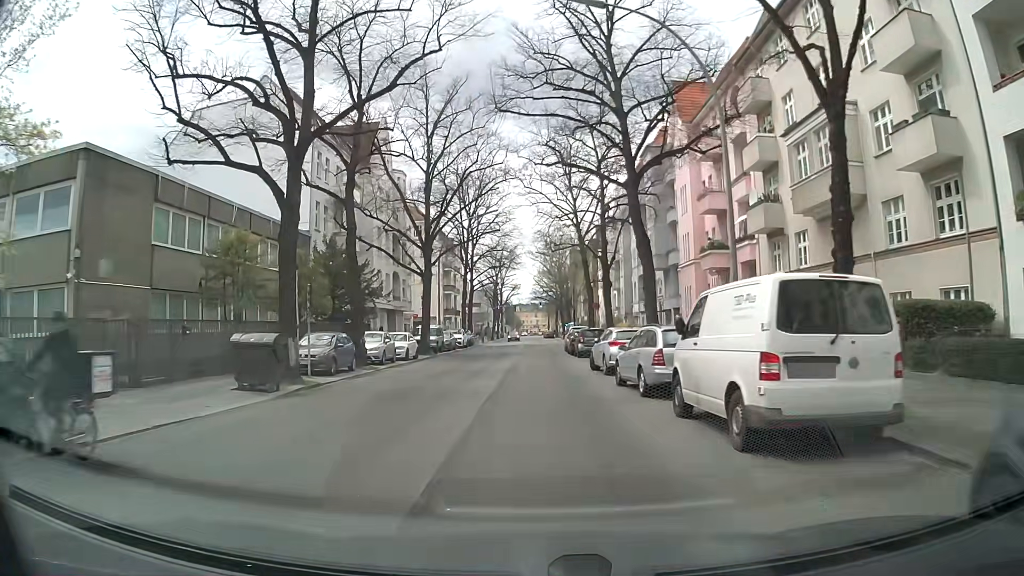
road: tertiary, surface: asphalt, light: Day
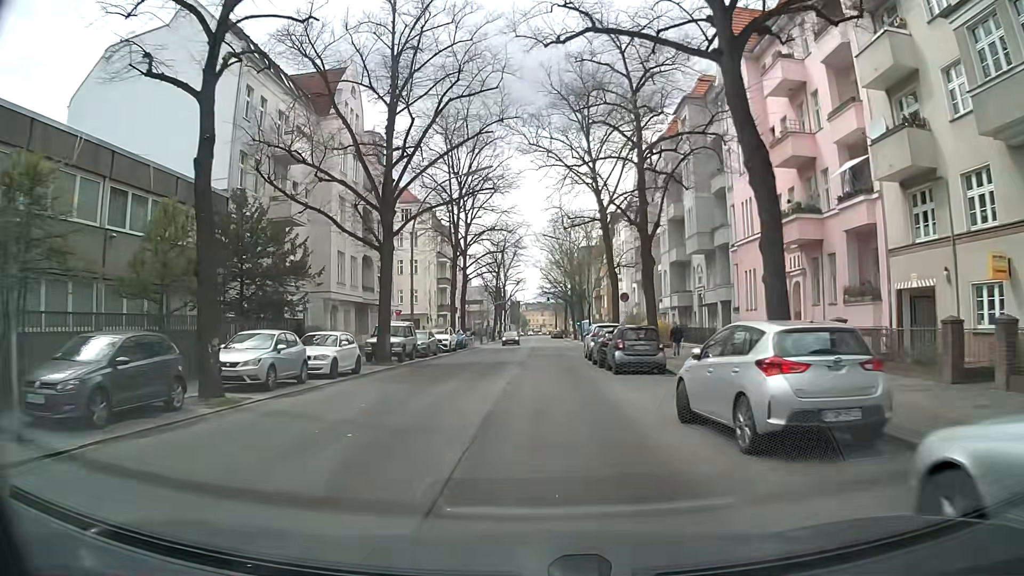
(0.0, +13.6) m; -1°
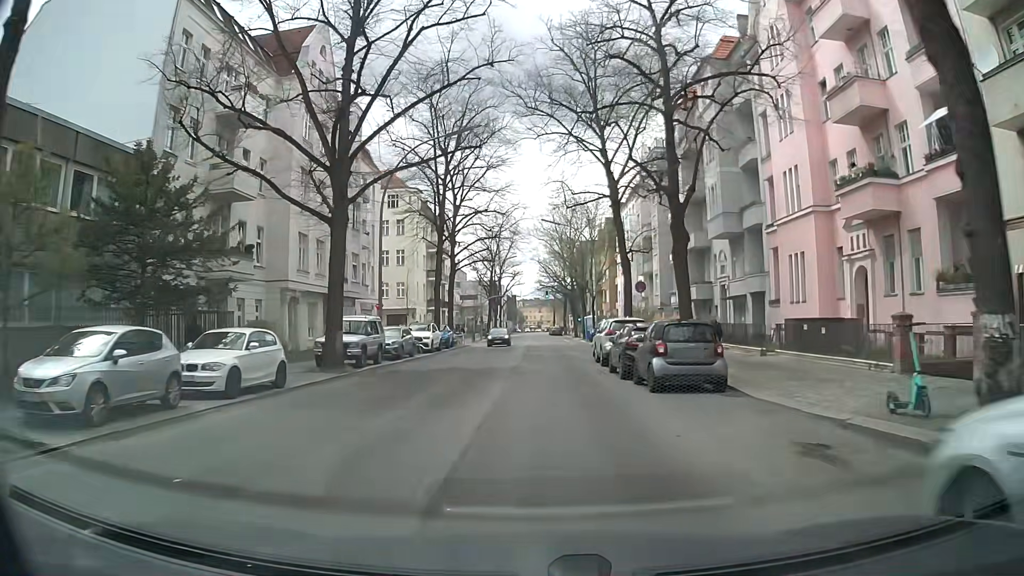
(0.0, +7.1) m; +1°
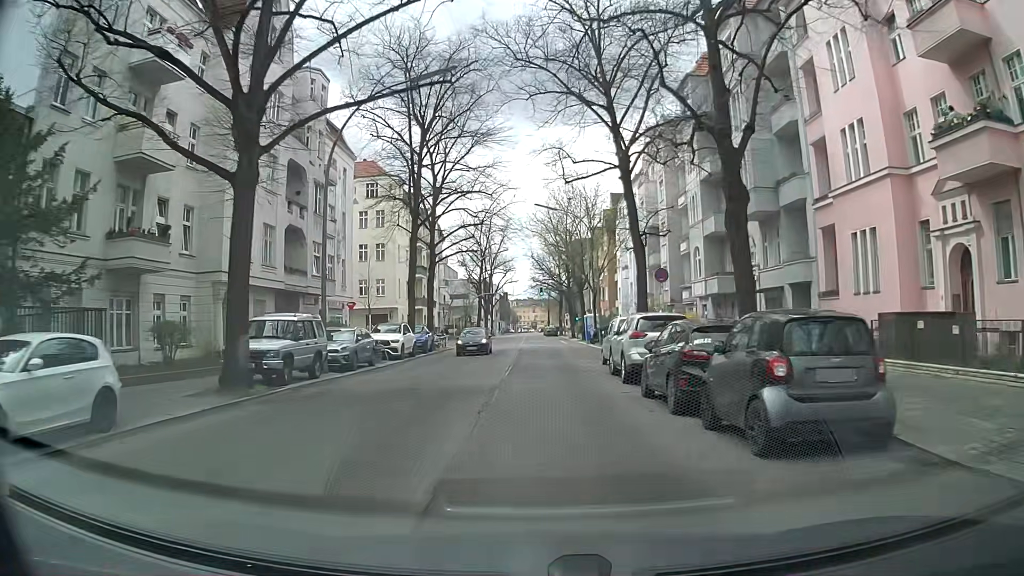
(0.0, +7.3) m; +1°
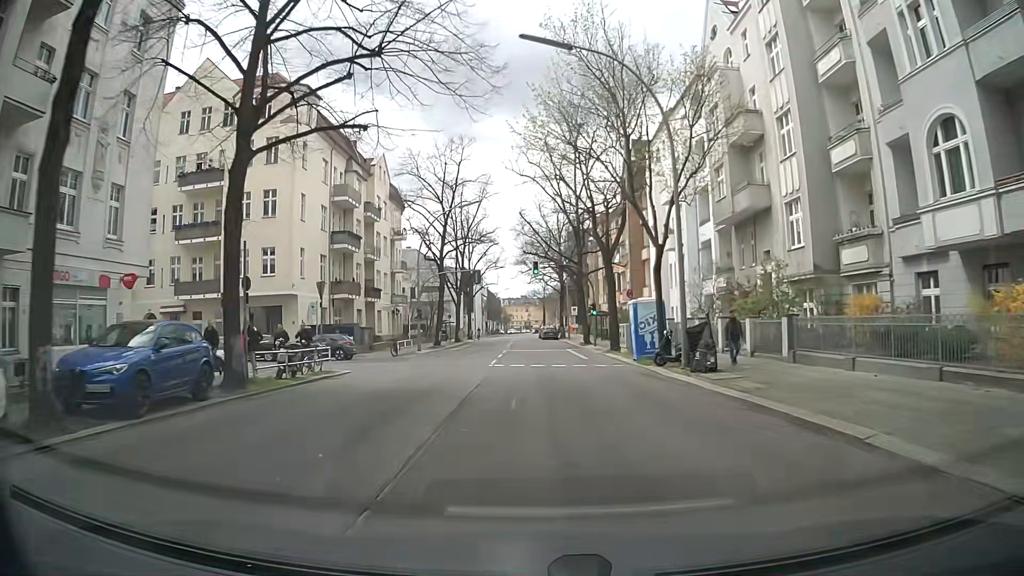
(-0.2, +29.6) m; -1°
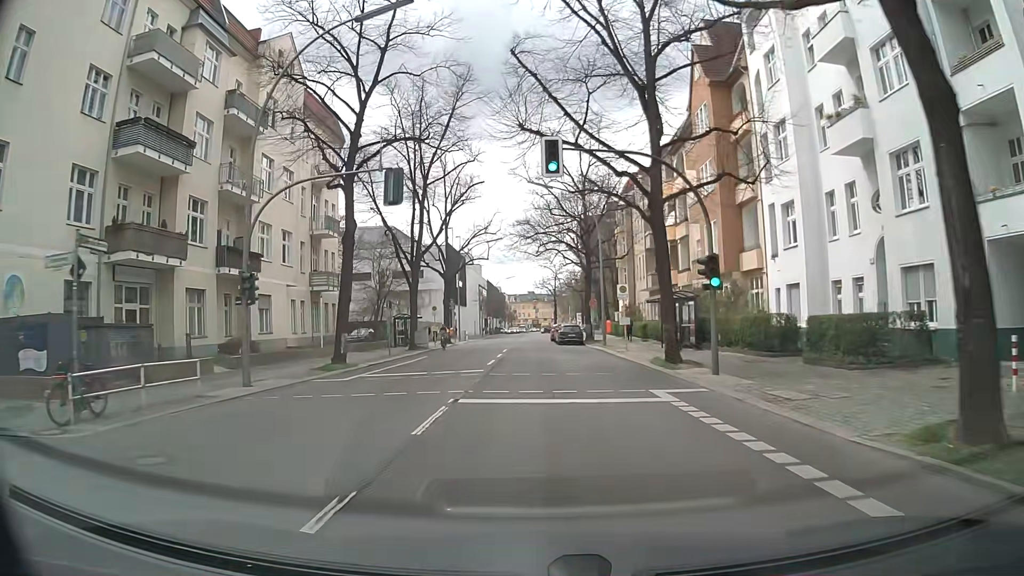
(-0.1, +29.5) m; -1°
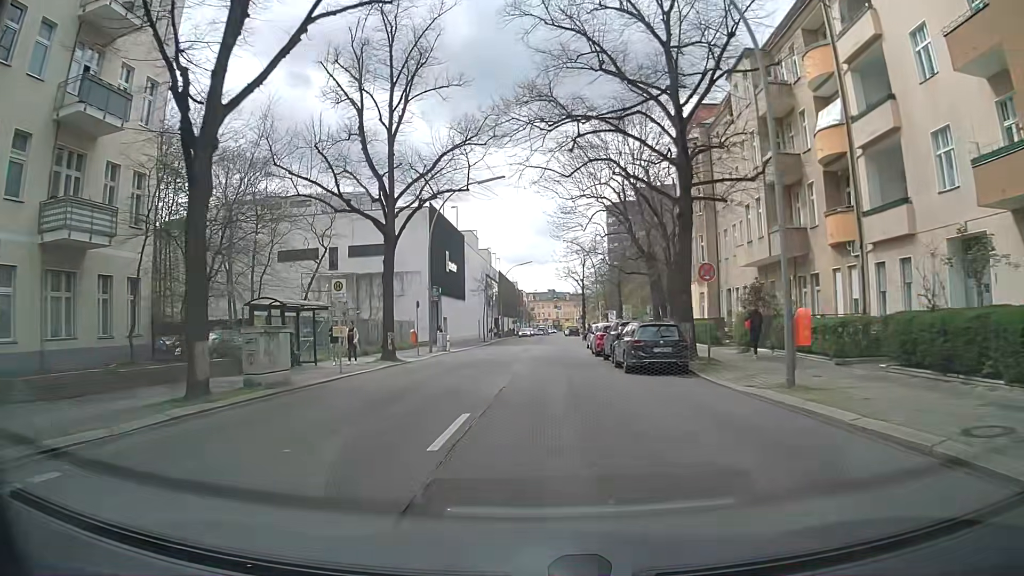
(-0.3, +29.0) m; -2°
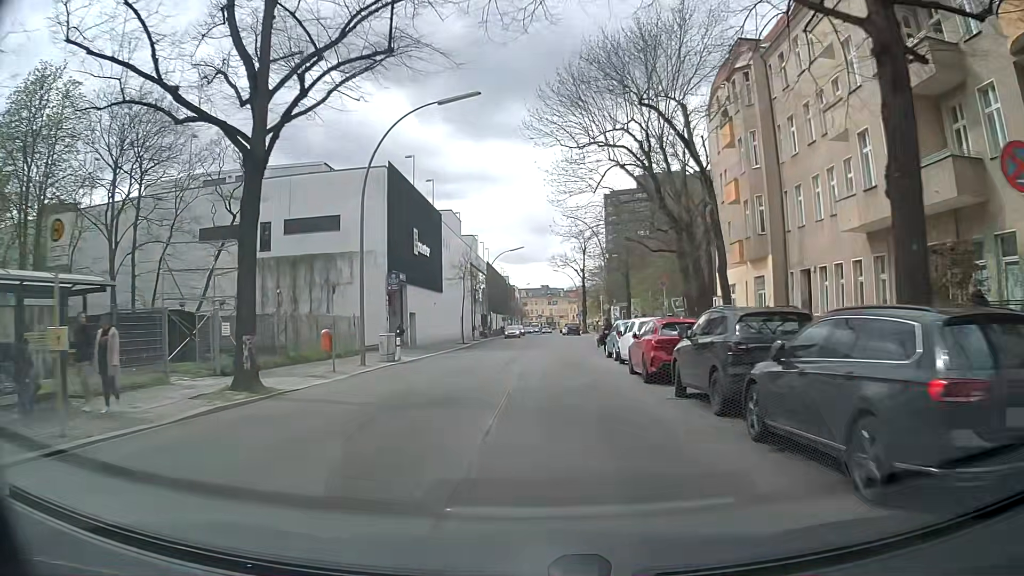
(+0.2, +14.5) m; +1°
(0, +10) (0, +20) (0, +30) (+1, +40) (+1, +50) (+1, +60) (+1, +70) (+1, +80) (+2, +90) (+3, +100) m
